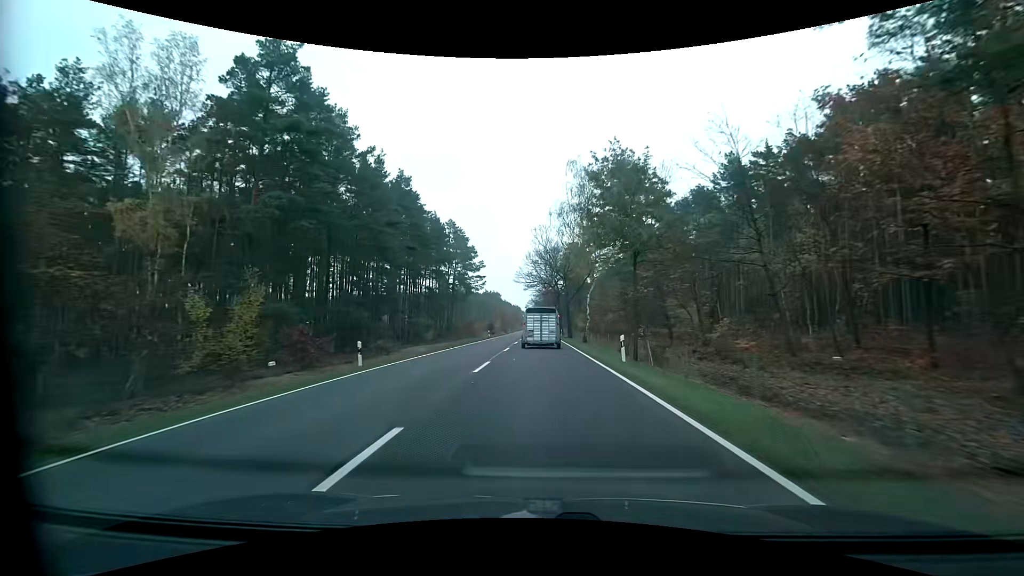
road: primary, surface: asphalt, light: Day
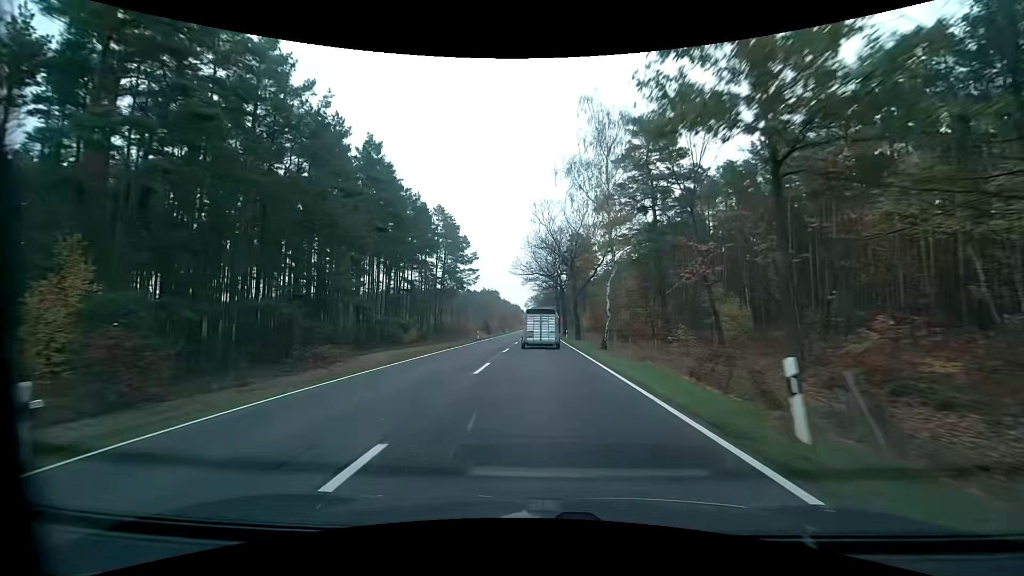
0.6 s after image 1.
(-0.1, +12.4) m; 0°
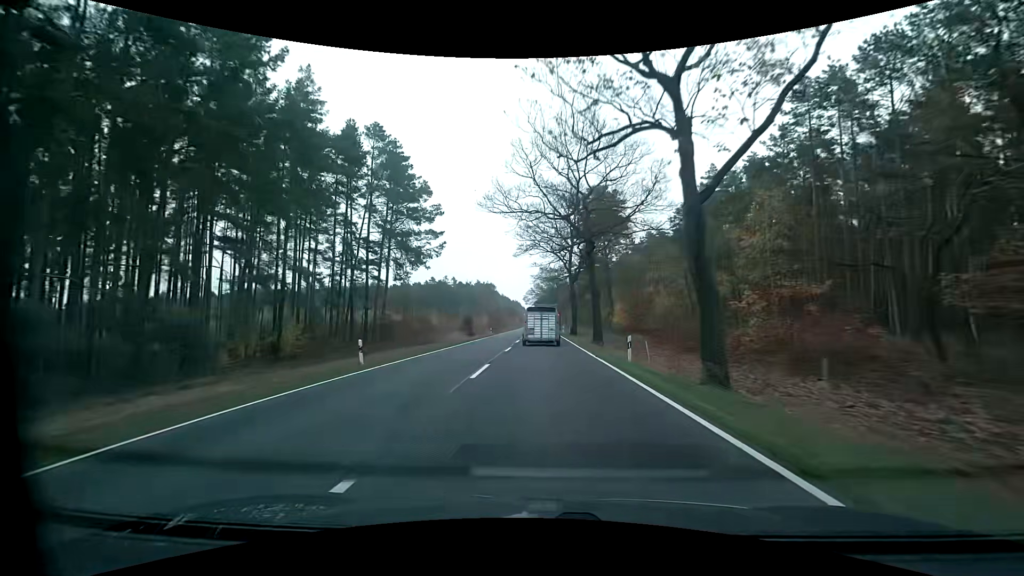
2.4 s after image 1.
(-0.1, +37.8) m; 0°
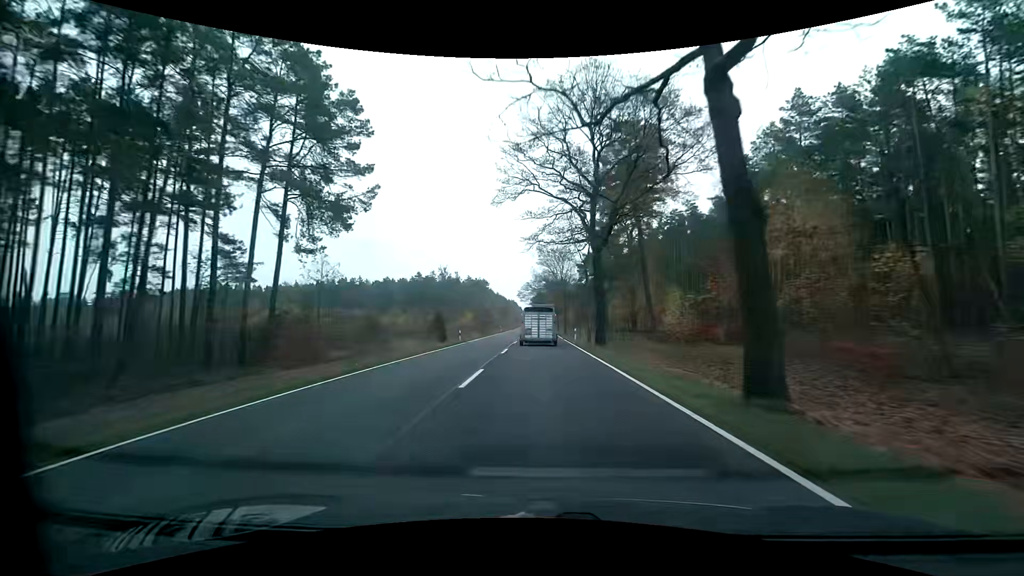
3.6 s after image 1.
(+0.1, +25.5) m; +1°
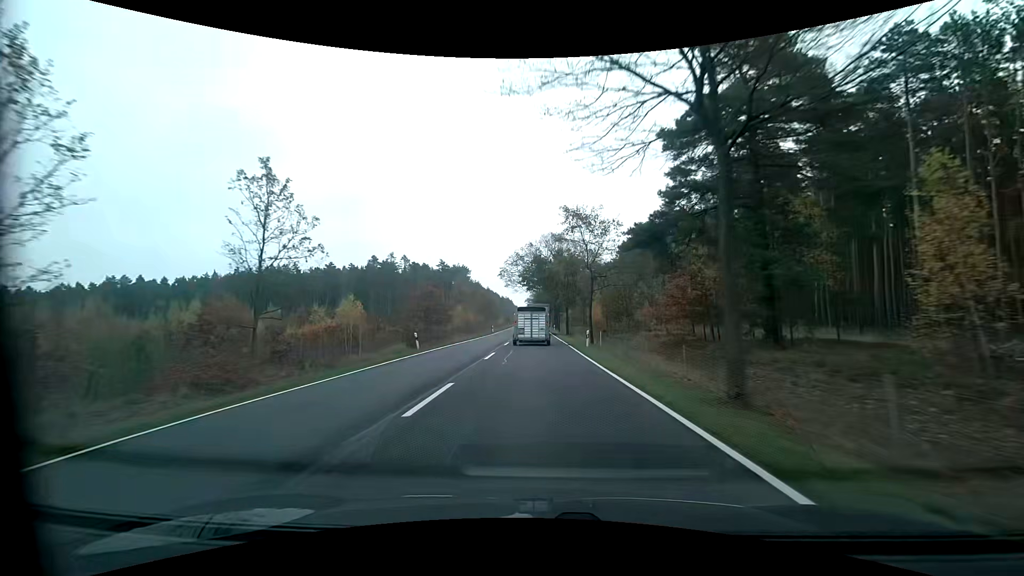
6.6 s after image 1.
(-0.3, +63.4) m; 0°
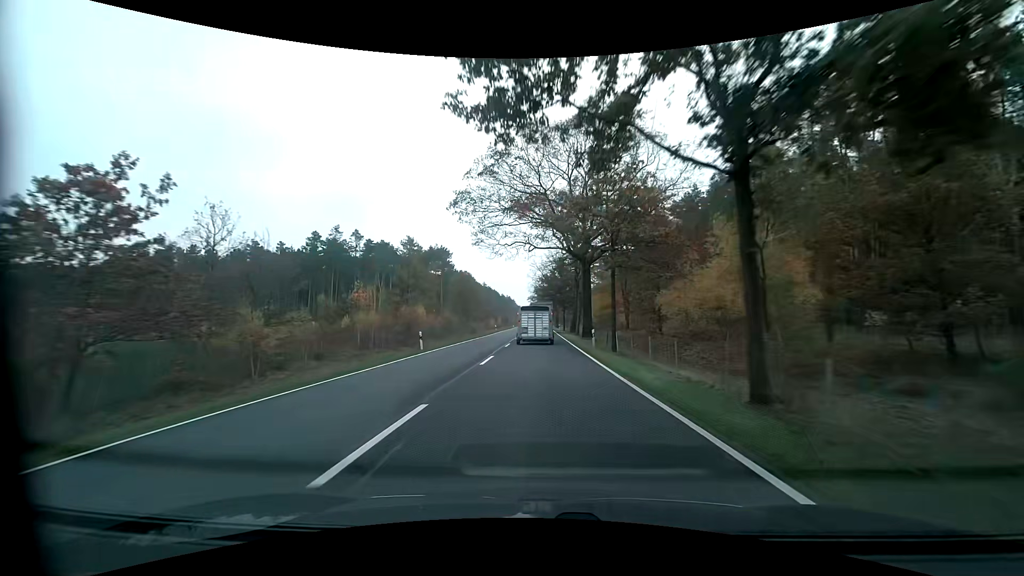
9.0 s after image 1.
(-0.4, +50.8) m; -1°
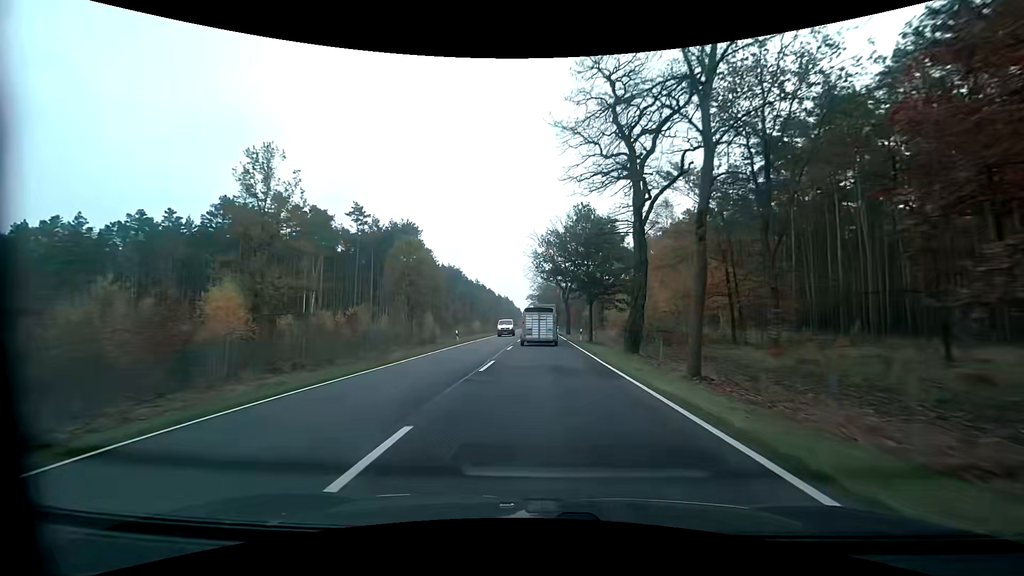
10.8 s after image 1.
(0.0, +38.1) m; 0°
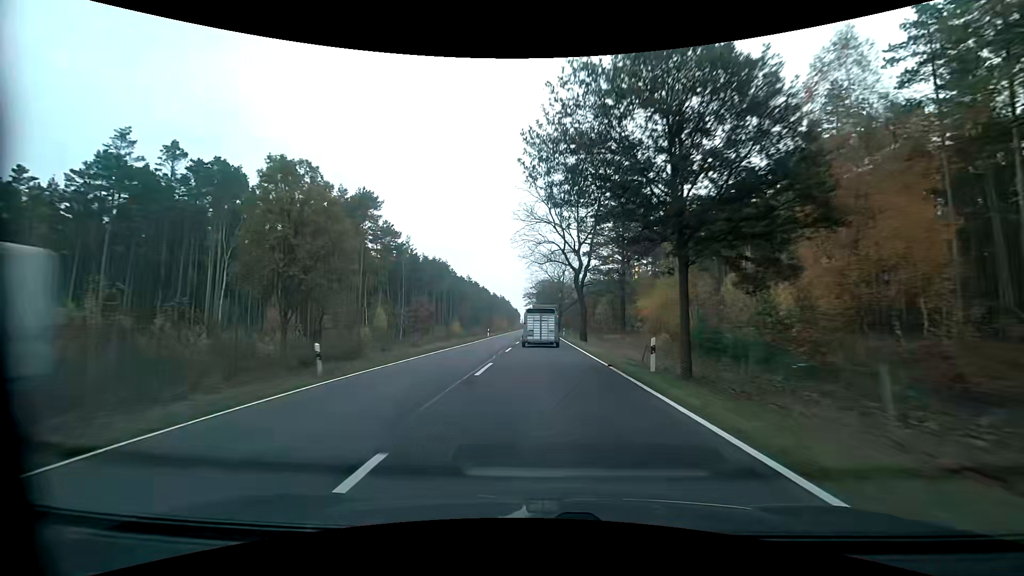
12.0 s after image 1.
(0.0, +25.3) m; 0°
(0, +10) (0, +20) (0, +30) (0, +40) (0, +50) (0, +60) (0, +70) (0, +80) (0, +90) (+1, +100) m
